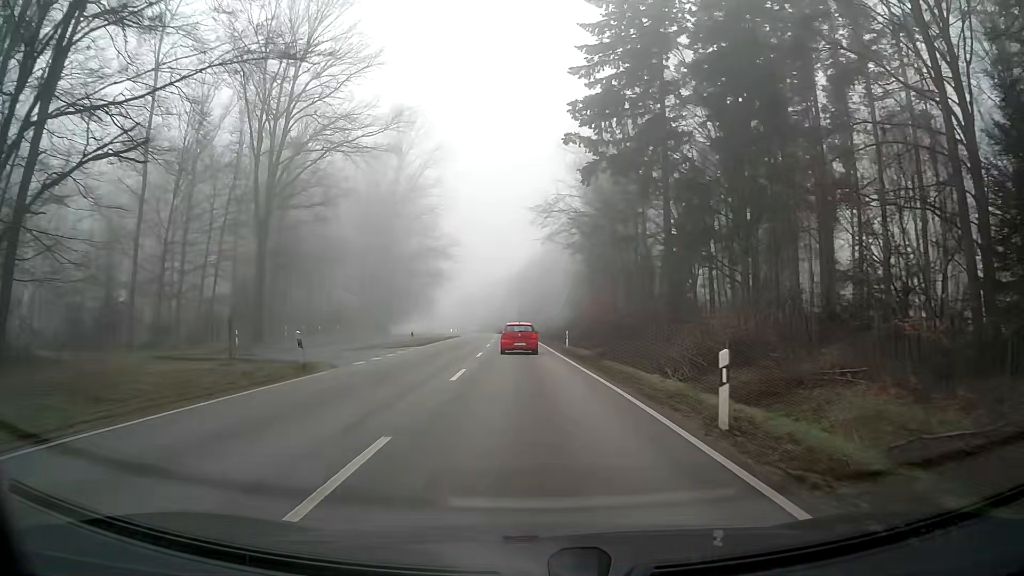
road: secondary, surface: asphalt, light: Day
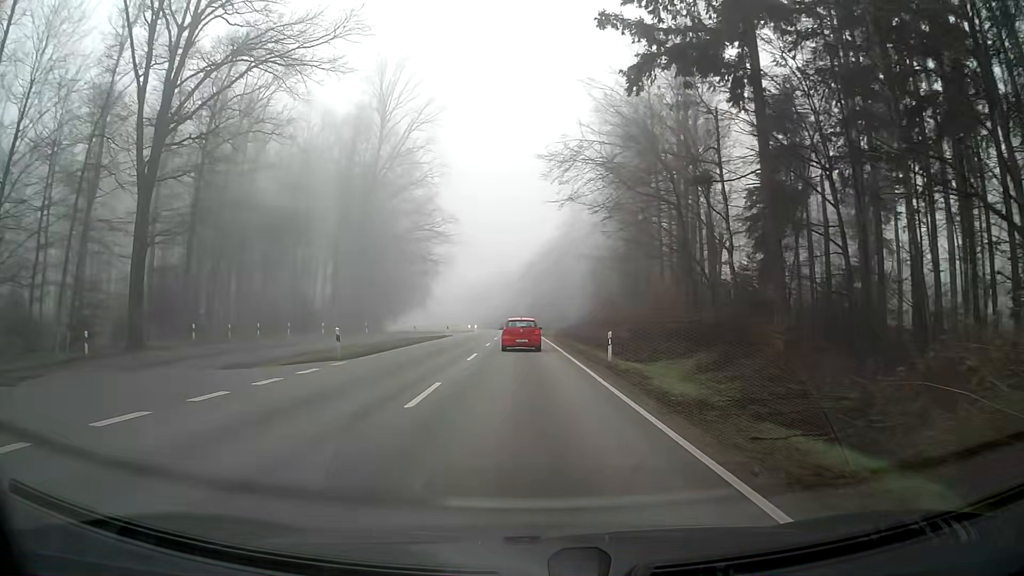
(-0.1, +17.4) m; -1°
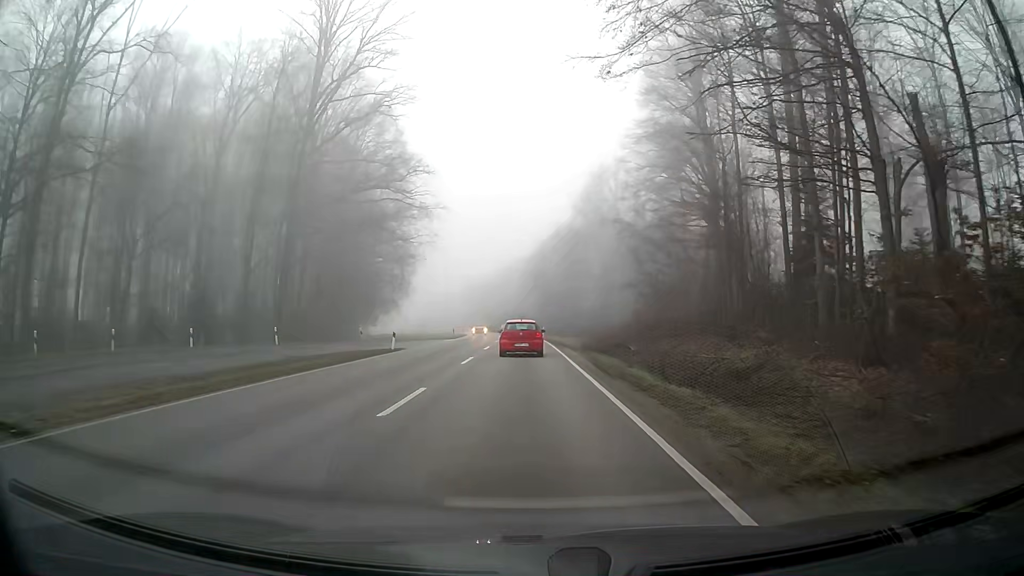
(-0.2, +24.9) m; -1°
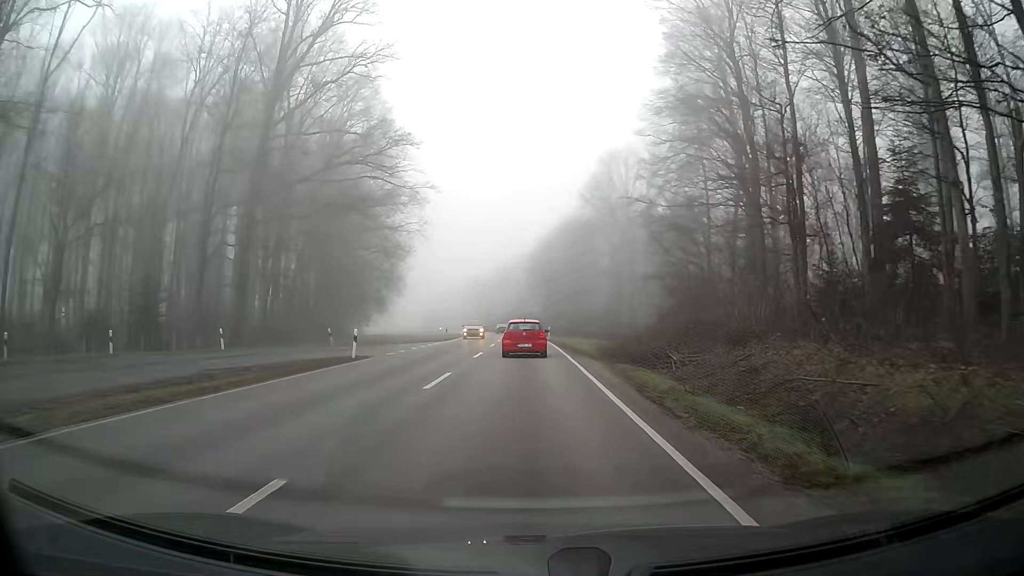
(0.0, +7.9) m; 0°
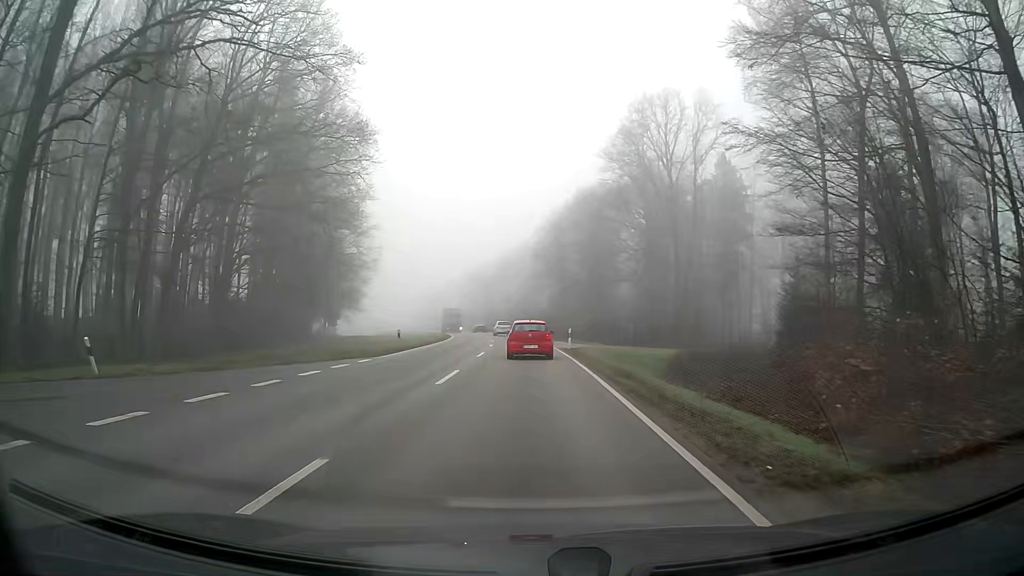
(-0.2, +22.9) m; -1°
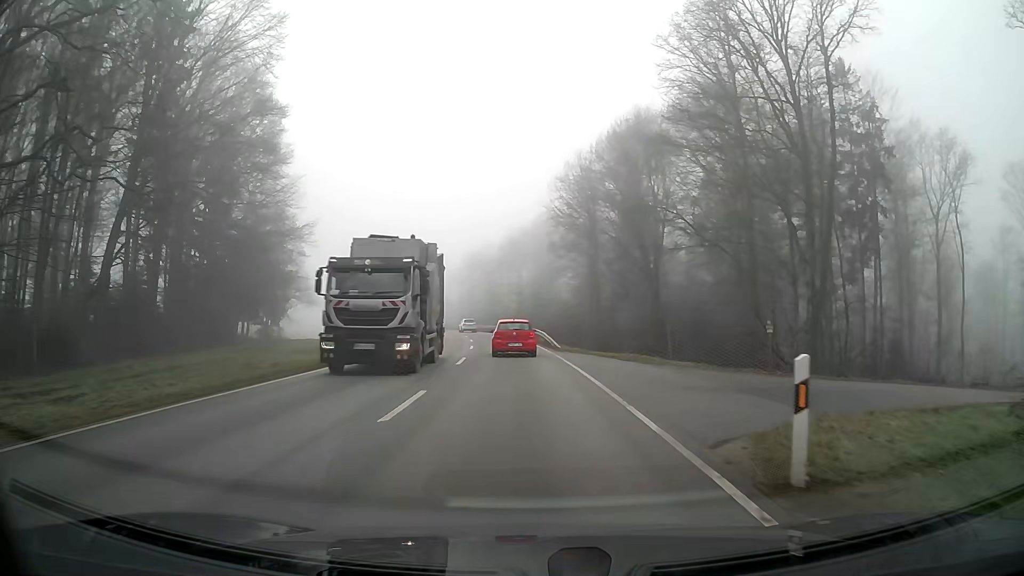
(0.0, +29.5) m; -1°
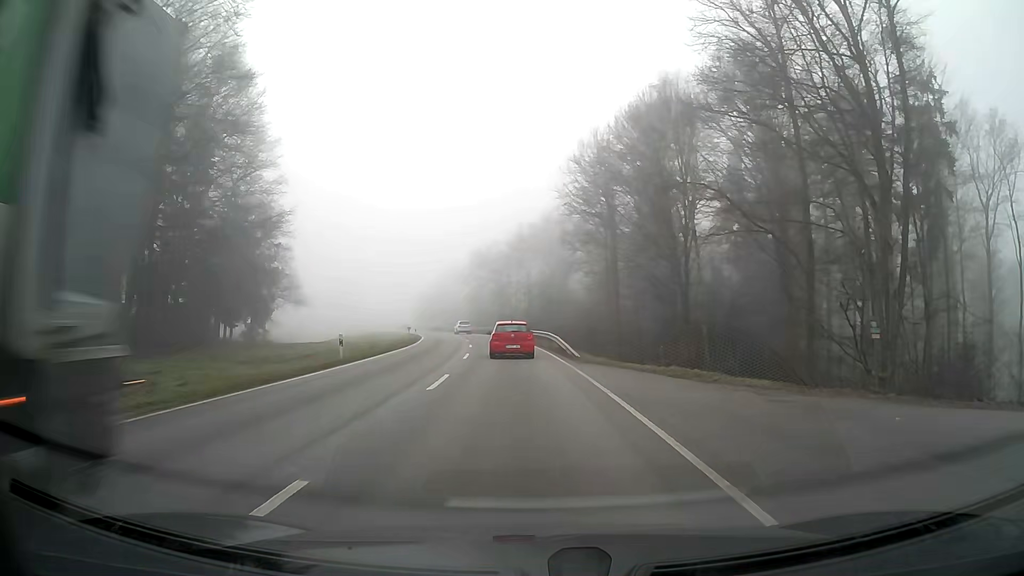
(-0.1, +7.4) m; -1°
